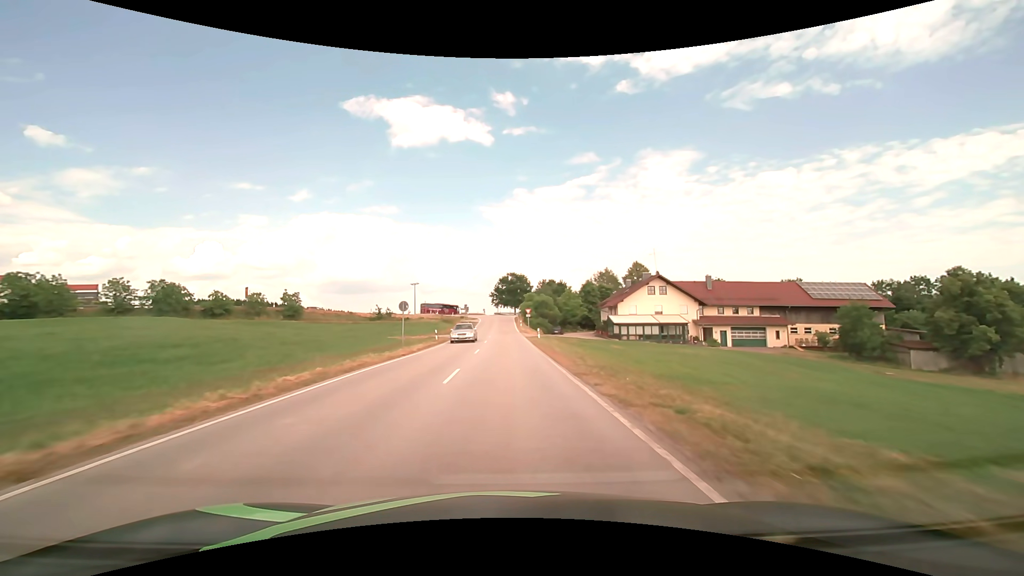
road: secondary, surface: asphalt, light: Day
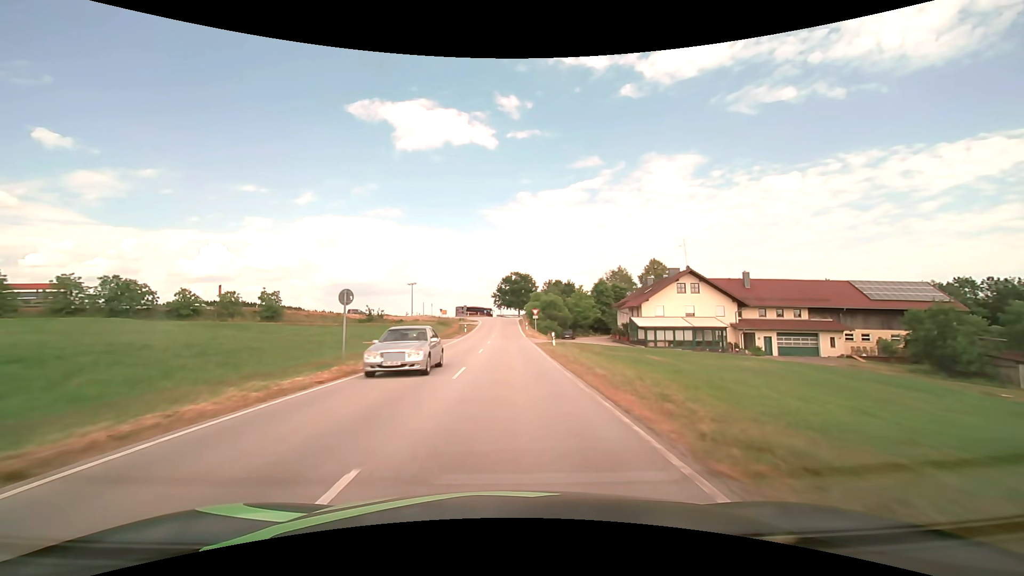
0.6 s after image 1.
(0.0, +10.8) m; 0°
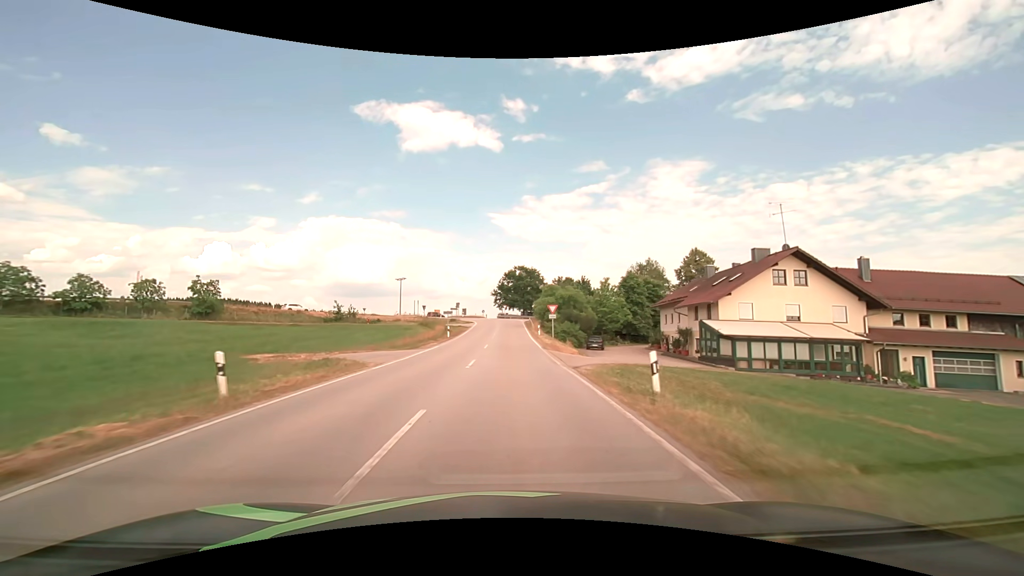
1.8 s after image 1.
(-0.1, +20.8) m; 0°
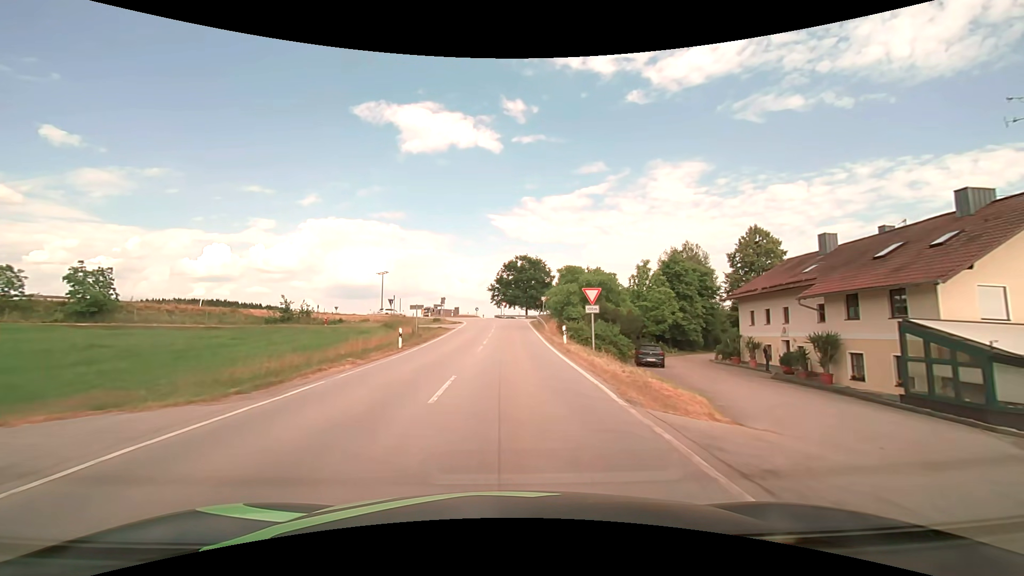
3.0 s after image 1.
(0.0, +19.6) m; 0°
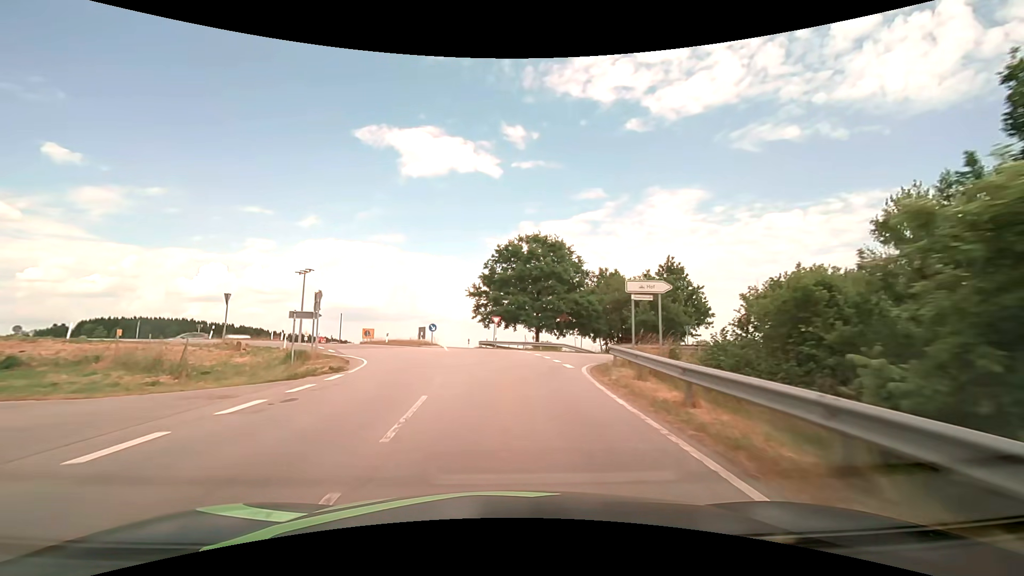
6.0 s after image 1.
(0.0, +44.0) m; 0°
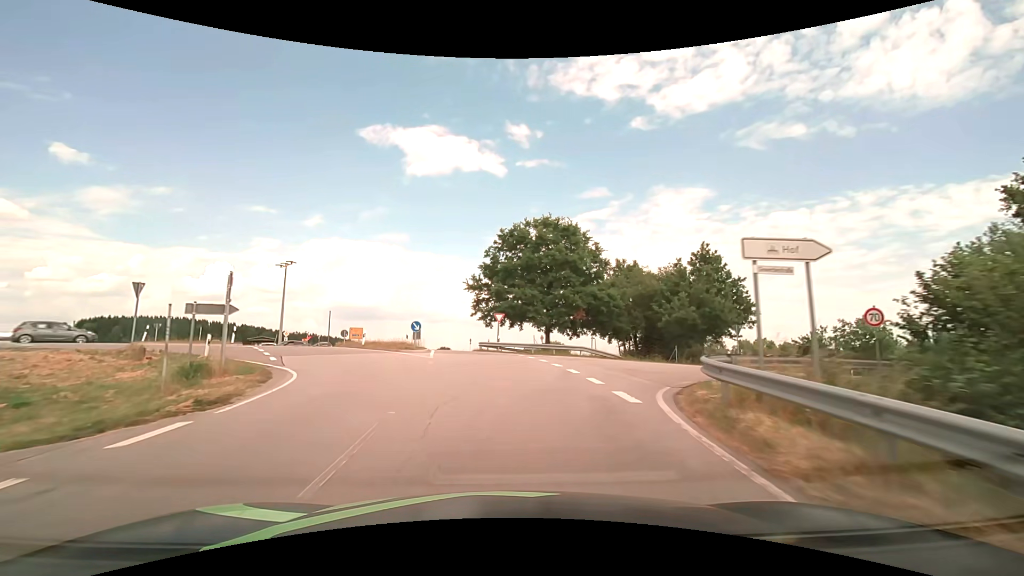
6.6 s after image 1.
(0.0, +7.9) m; 0°
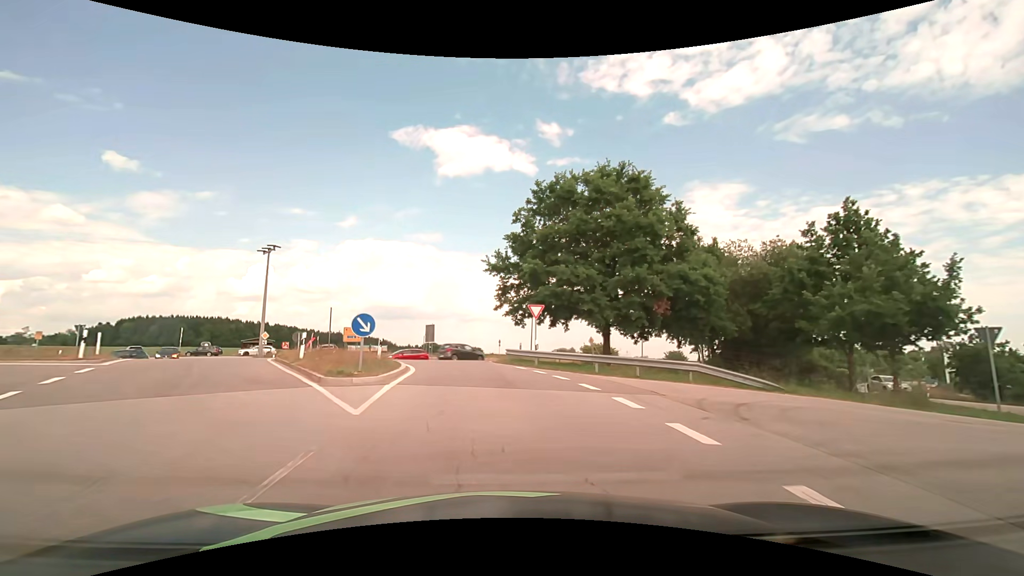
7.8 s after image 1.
(-0.4, +14.4) m; -3°
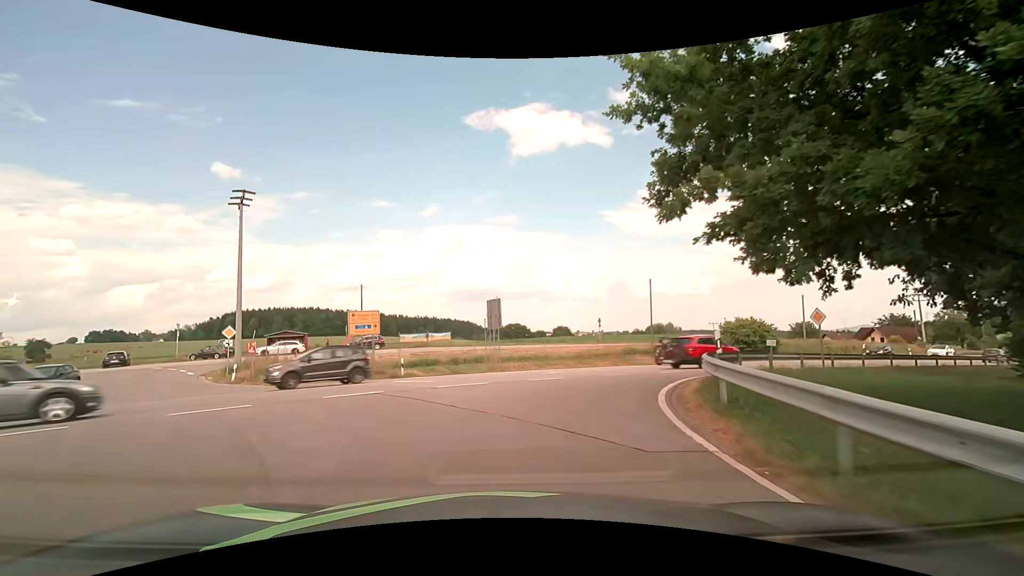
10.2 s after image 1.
(-1.8, +21.5) m; -11°
(0, +10) (+4, +19) (+11, +26) (+19, +32) (+27, +38) (+35, +43) (+44, +49) (+52, +54) (+60, +60) (+69, +66) m
